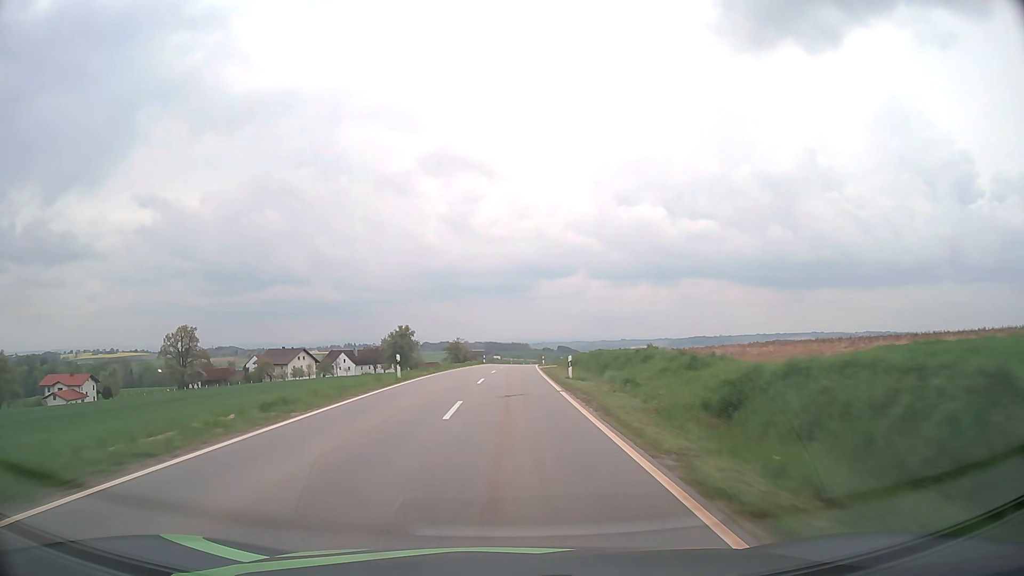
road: tertiary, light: Day
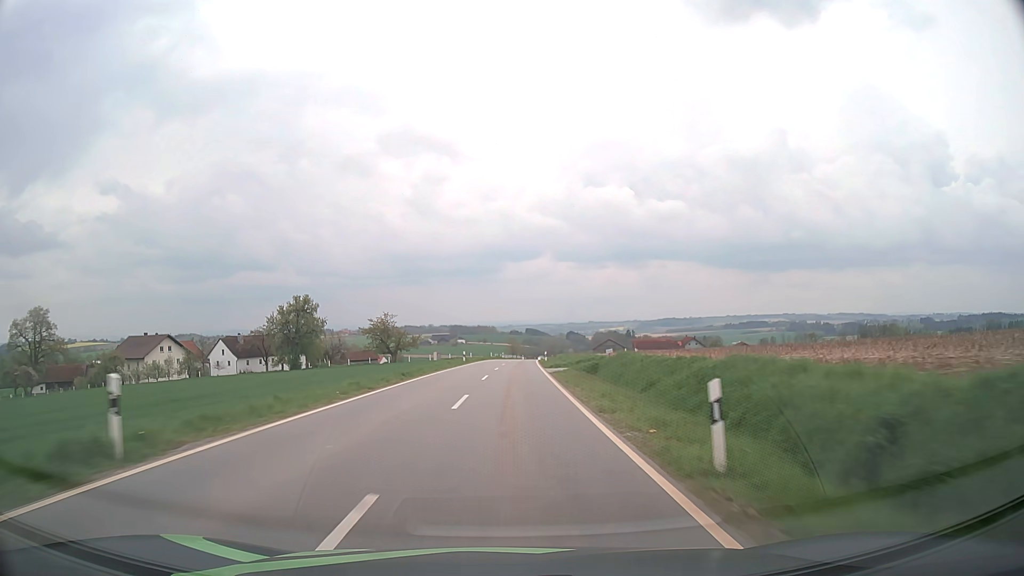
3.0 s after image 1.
(+1.7, +71.1) m; +3°
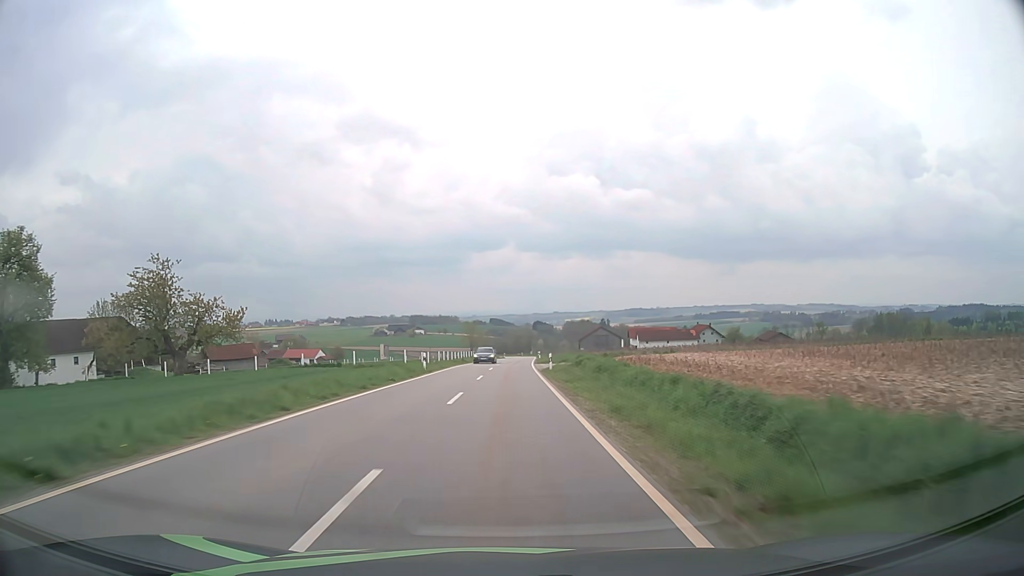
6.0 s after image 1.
(+1.8, +71.6) m; +3°
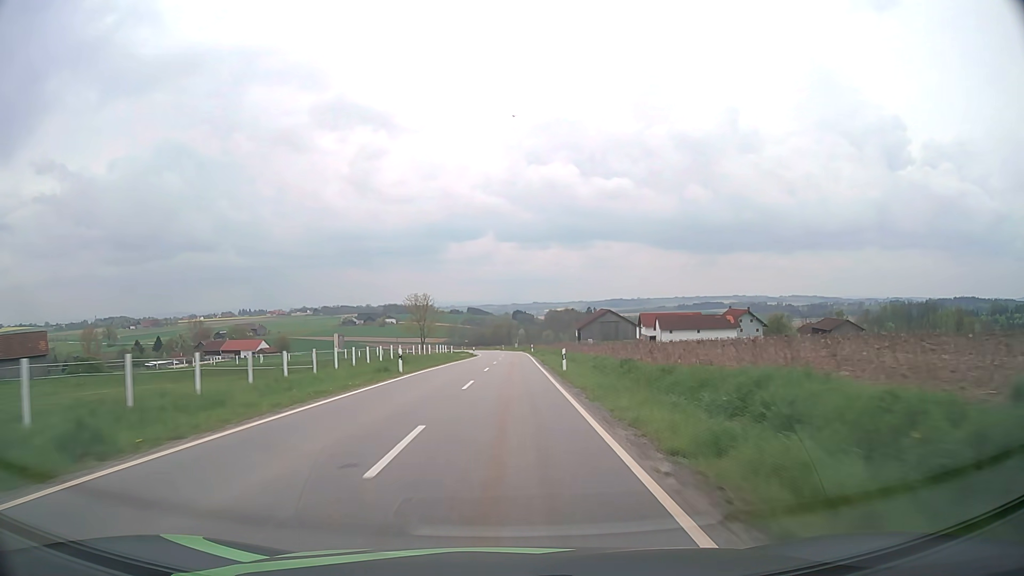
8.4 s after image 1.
(+0.9, +57.3) m; +2°
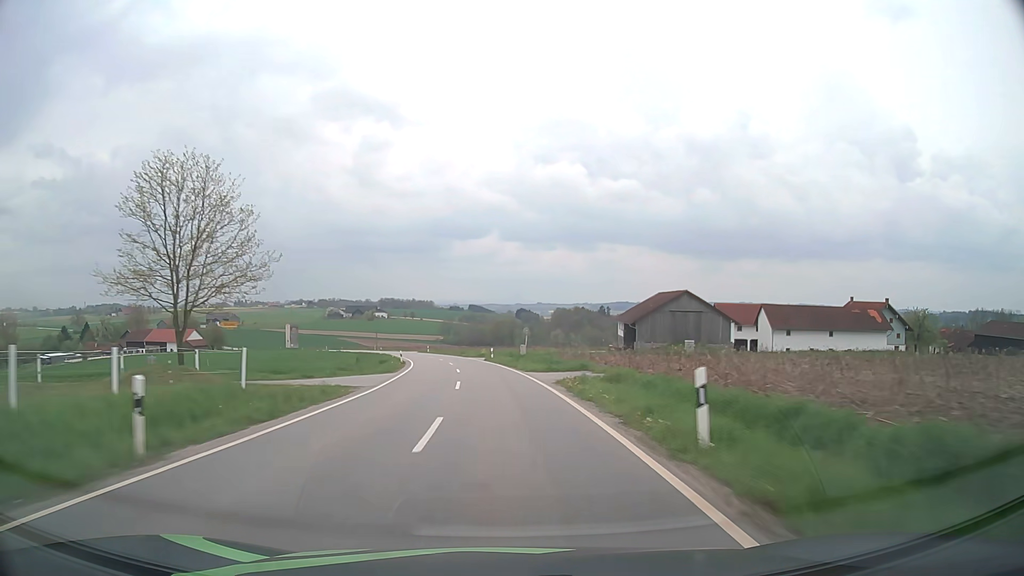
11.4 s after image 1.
(+0.8, +71.0) m; 0°
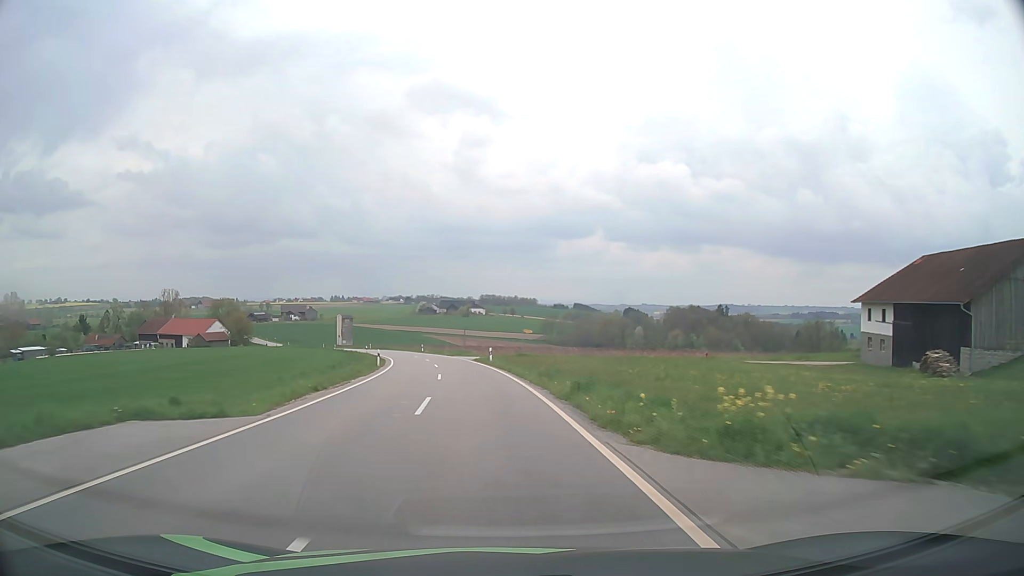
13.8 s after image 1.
(-3.6, +56.5) m; -8°
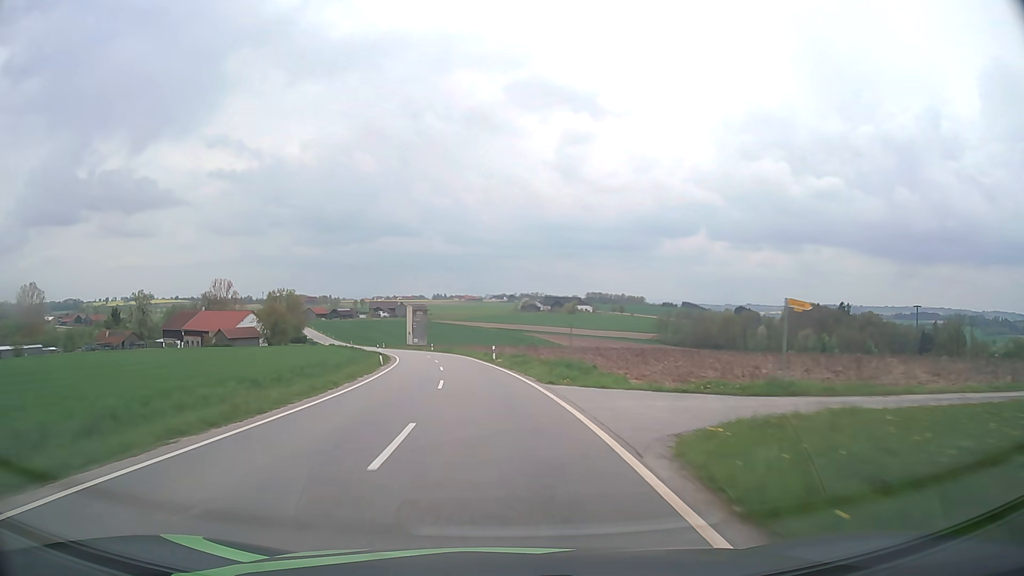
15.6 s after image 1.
(-3.1, +42.3) m; -9°
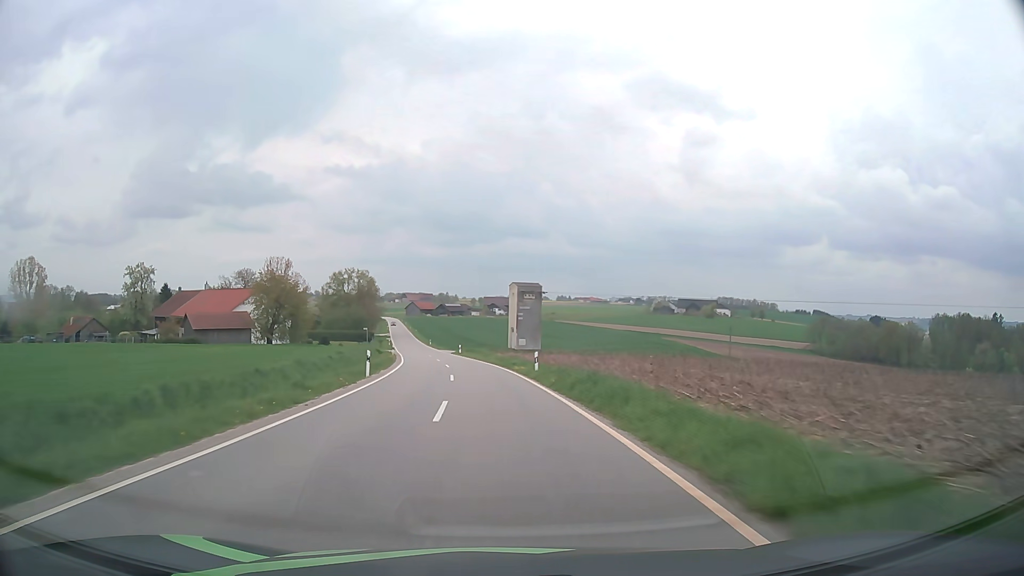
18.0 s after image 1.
(-5.5, +56.3) m; -11°
(0, +10) (-1, +20) (-1, +30) (-2, +40) (-4, +50) (-5, +60) (-7, +70) (-9, +79) (-11, +89) (-12, +99) m
